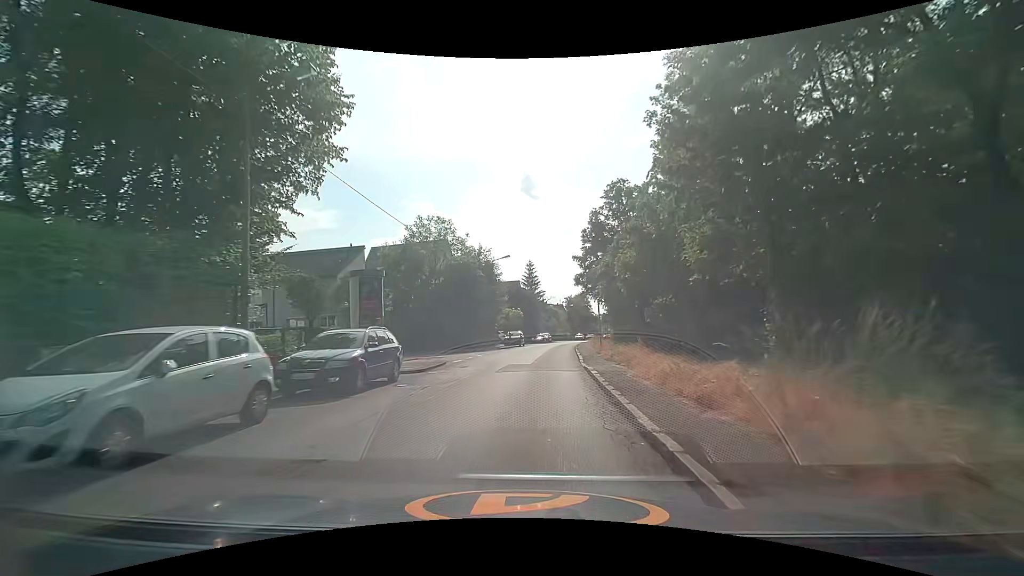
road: tertiary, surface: asphalt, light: Day
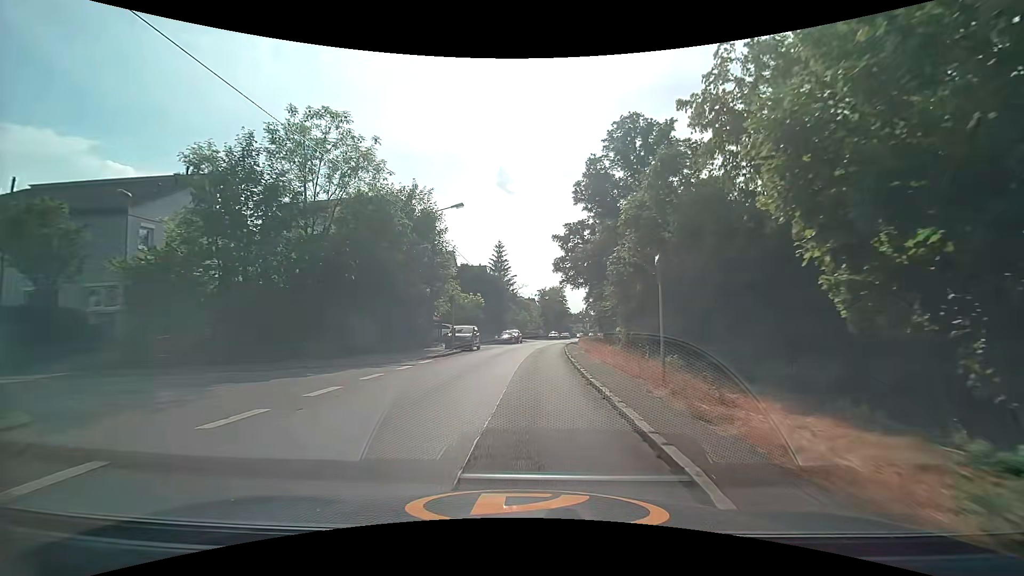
(+0.7, +19.1) m; +3°
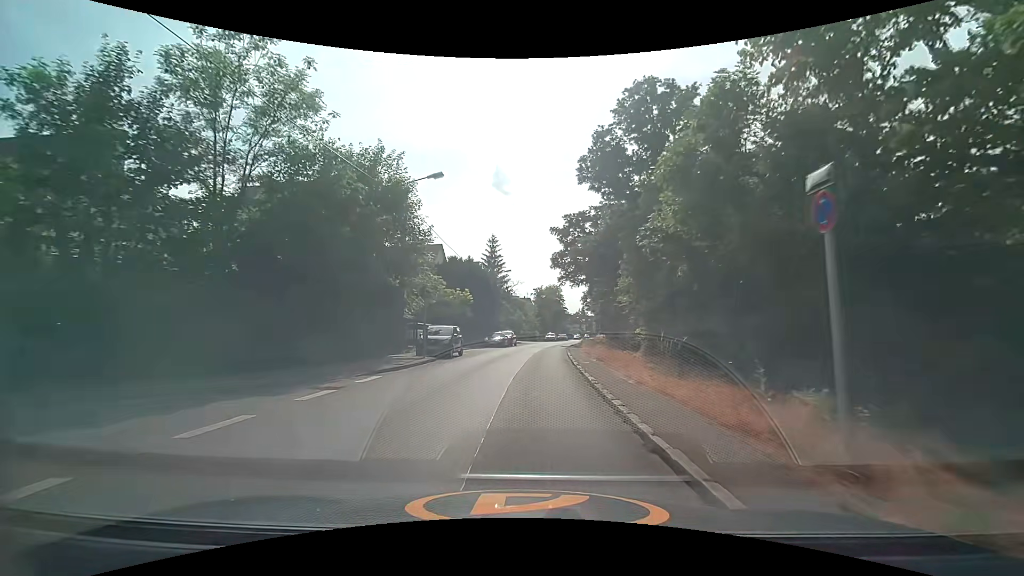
(+0.1, +6.5) m; +1°
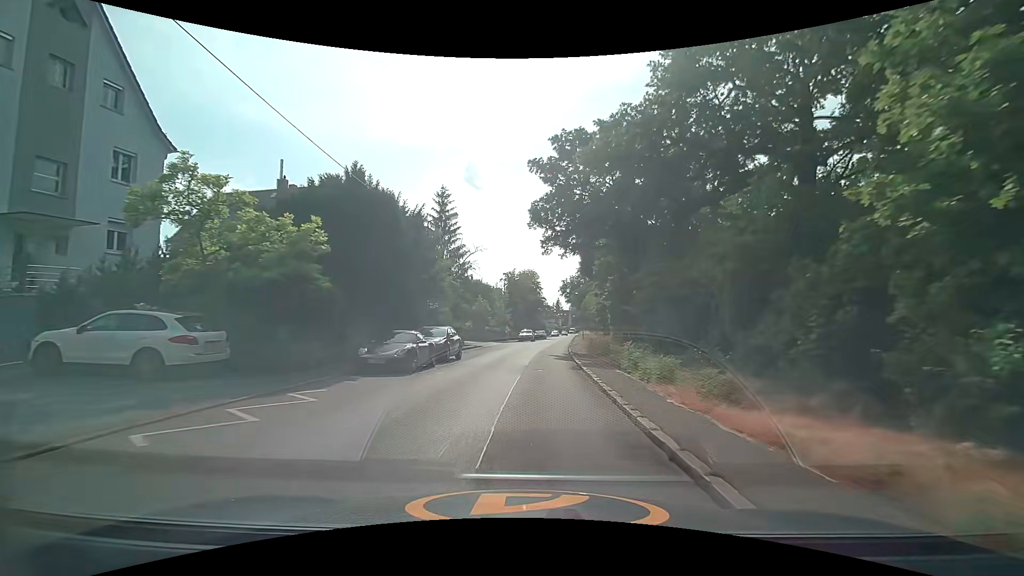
(+0.7, +26.5) m; +3°
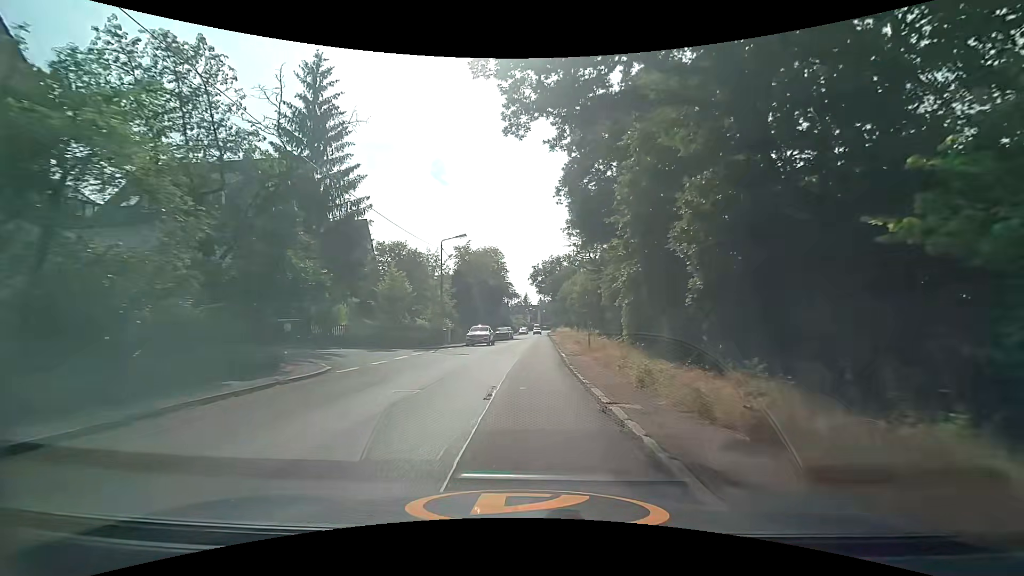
(+1.2, +26.9) m; +4°
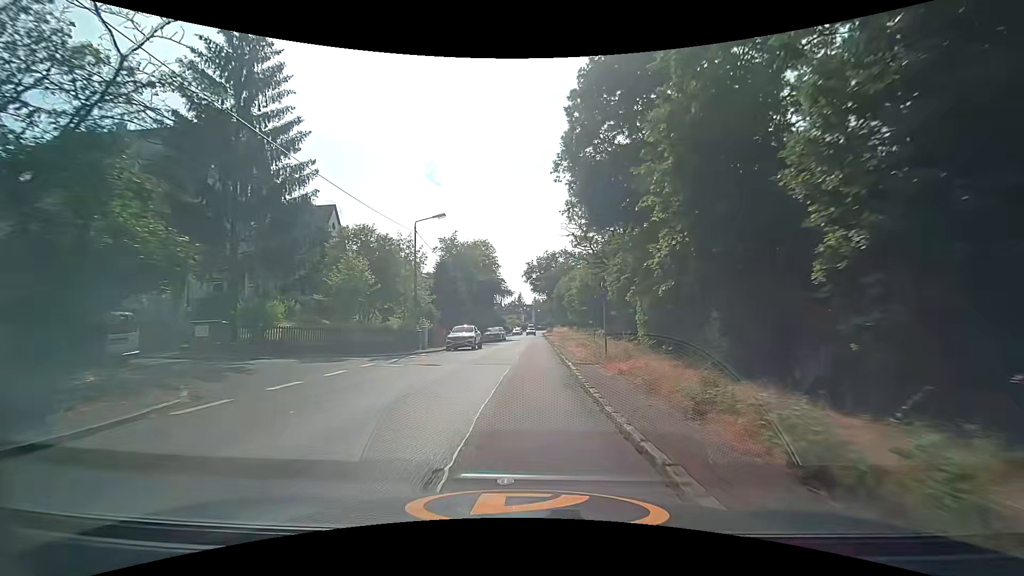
(0.0, +6.9) m; +1°
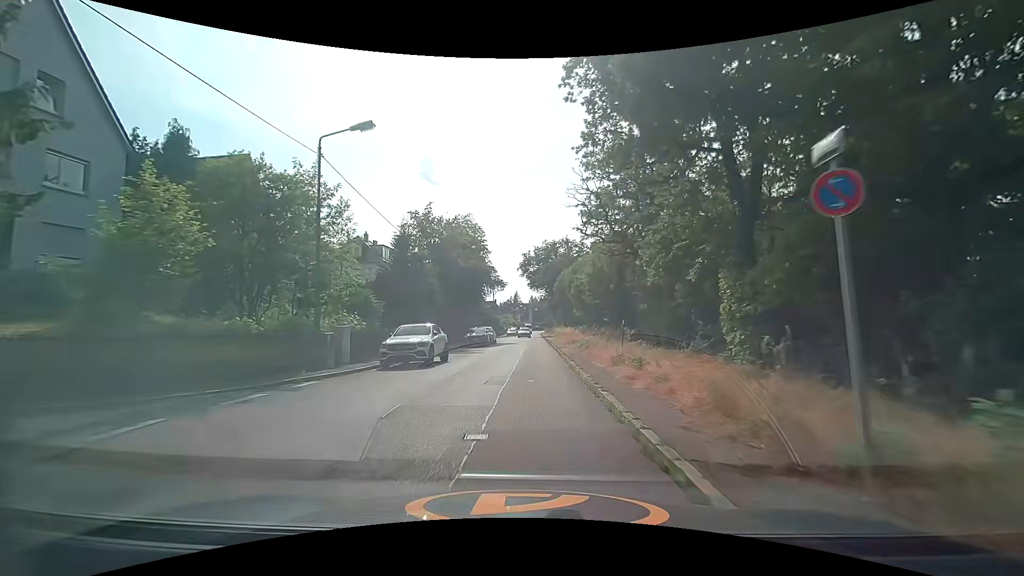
(+0.1, +13.7) m; 0°
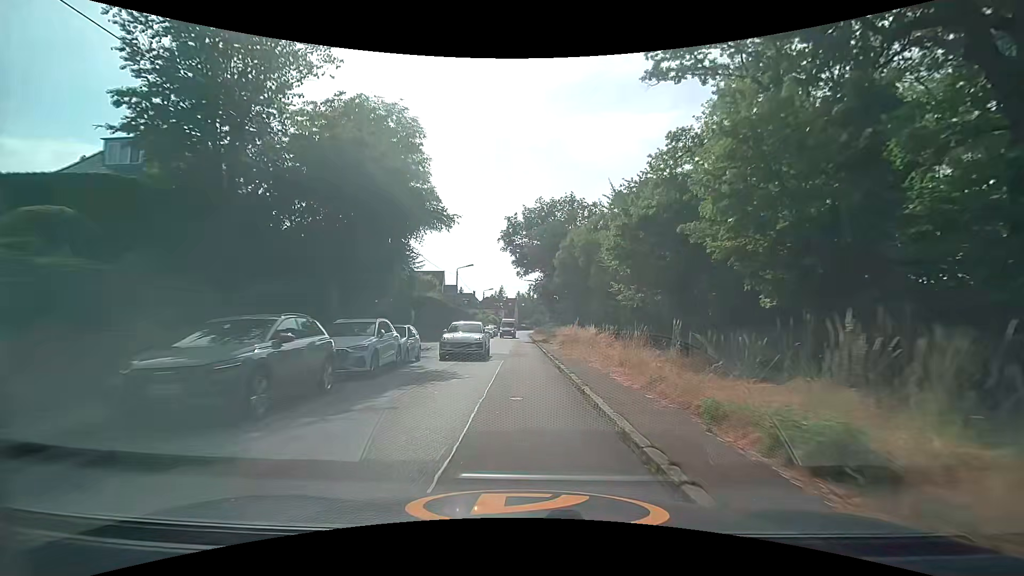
(+0.6, +32.2) m; +2°
(0, +10) (0, +20) (0, +30) (0, +40) (0, +50) (0, +60) (-1, +70) (-1, +80) (-1, +90) (-1, +100) m
